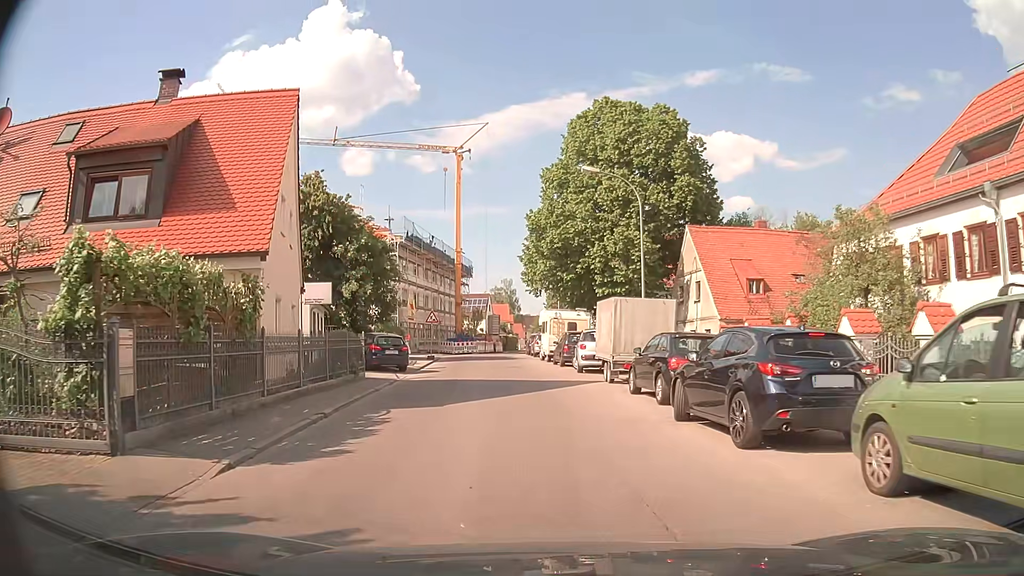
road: tertiary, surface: asphalt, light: Day
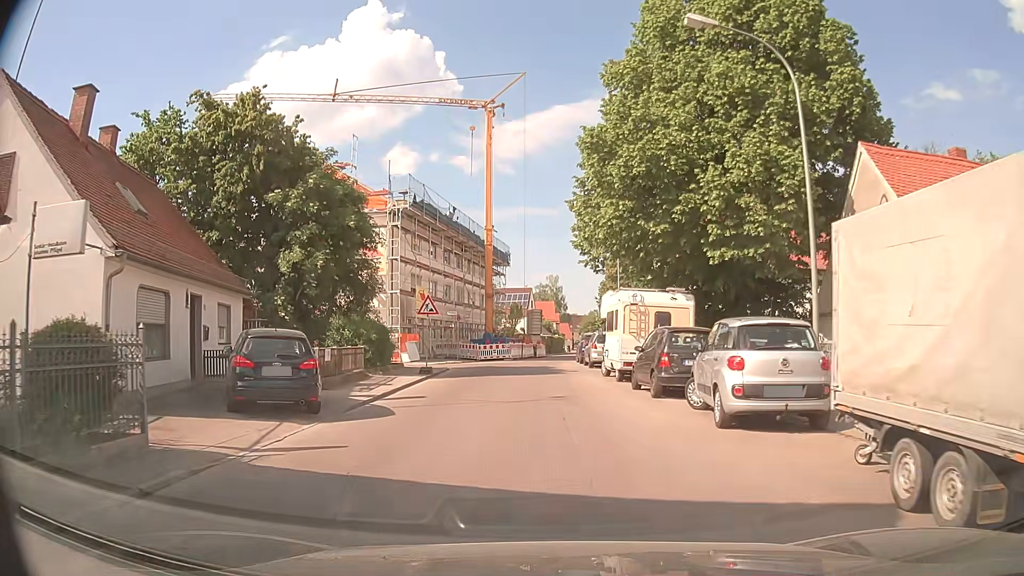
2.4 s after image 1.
(-0.8, +15.1) m; -5°
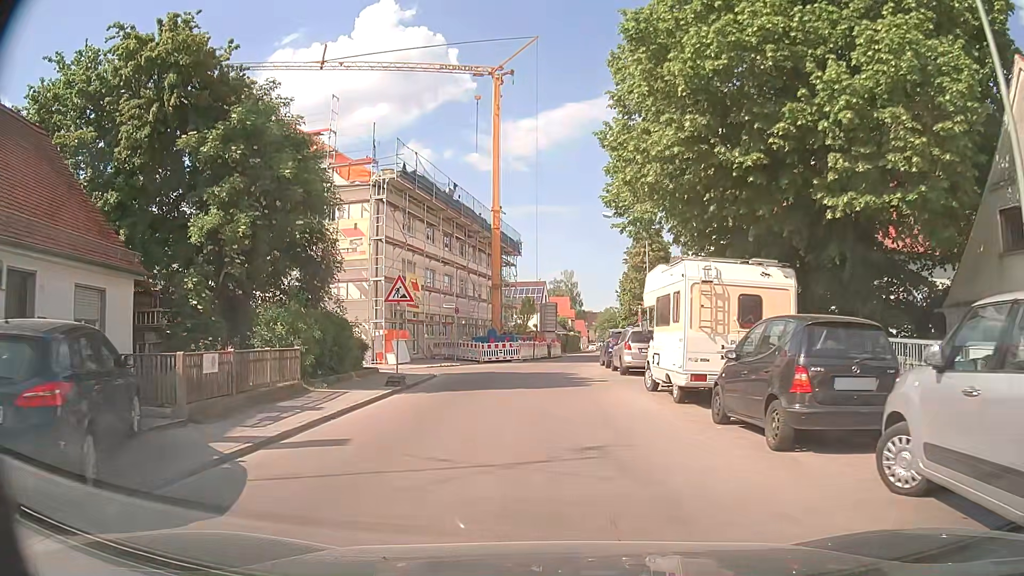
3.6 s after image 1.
(-0.1, +7.2) m; -1°
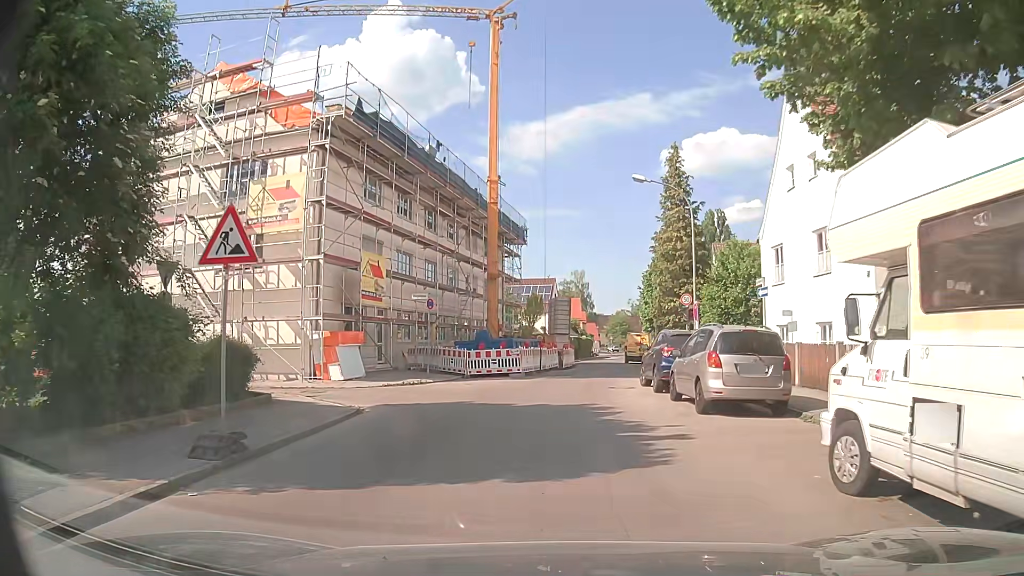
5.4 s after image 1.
(-0.1, +10.5) m; -3°
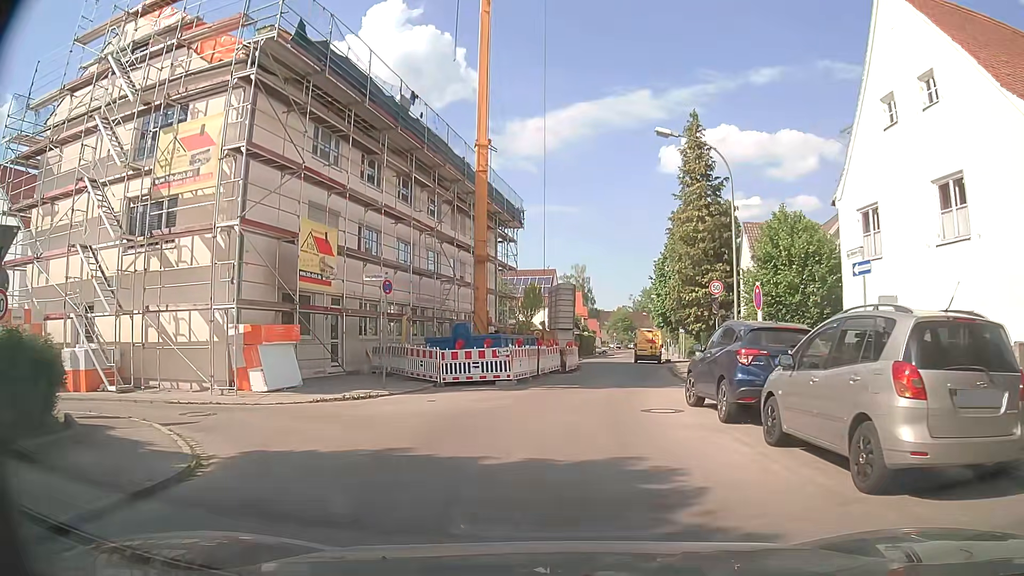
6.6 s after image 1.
(+0.1, +6.6) m; +2°
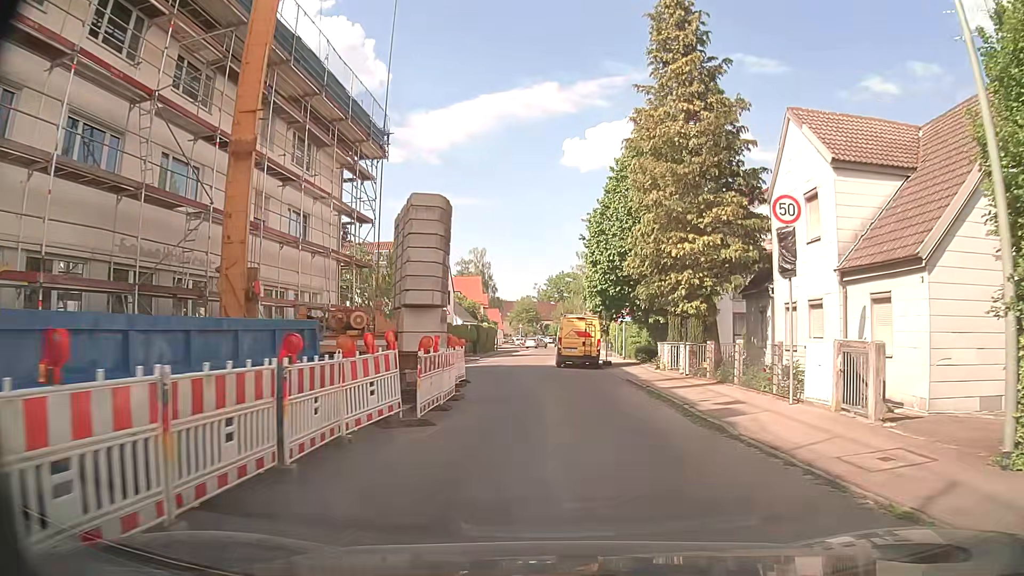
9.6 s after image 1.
(+1.1, +18.1) m; +8°
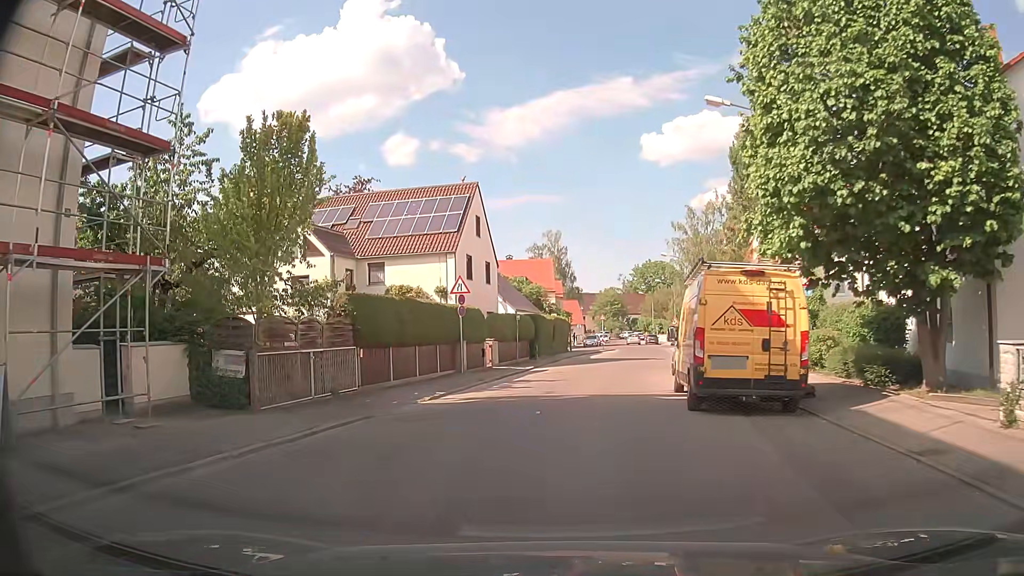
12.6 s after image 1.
(-0.2, +21.1) m; -7°
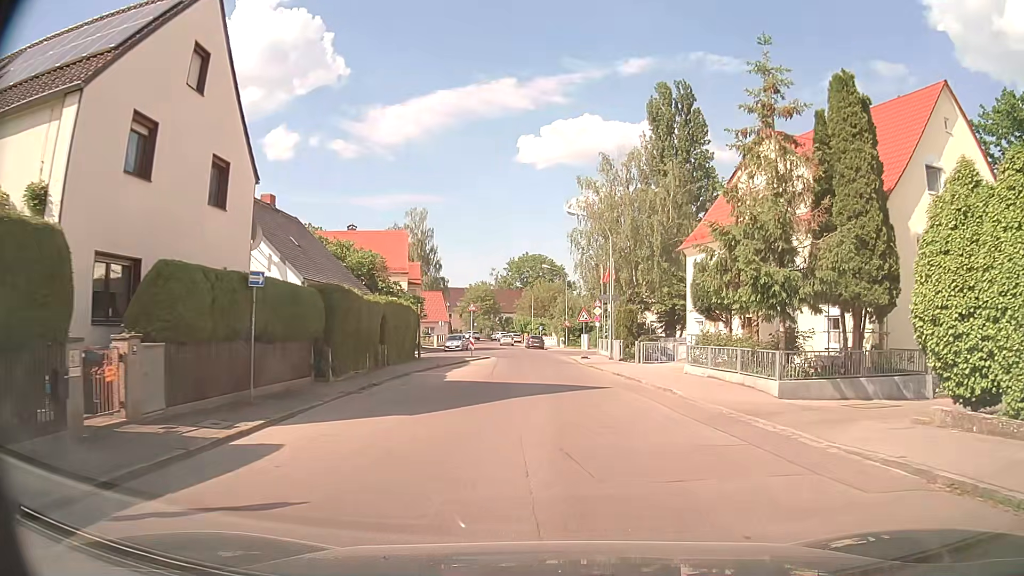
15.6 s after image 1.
(+1.2, +22.1) m; +11°
(0, +10) (0, +20) (0, +30) (0, +40) (-1, +50) (-3, +60) (-4, +70) (-5, +80) (-6, +90) (-7, +99) m
